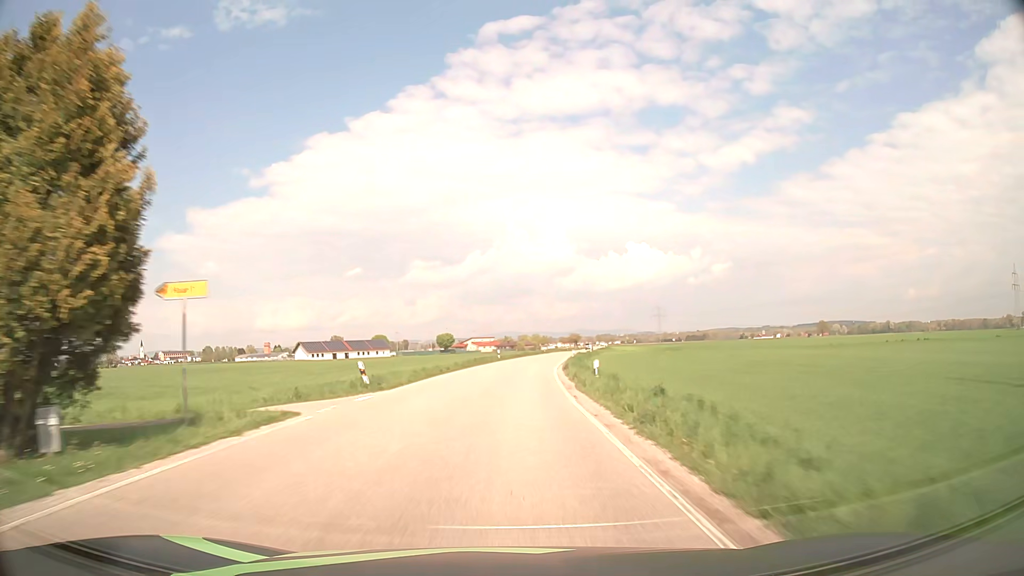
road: secondary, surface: asphalt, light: Day
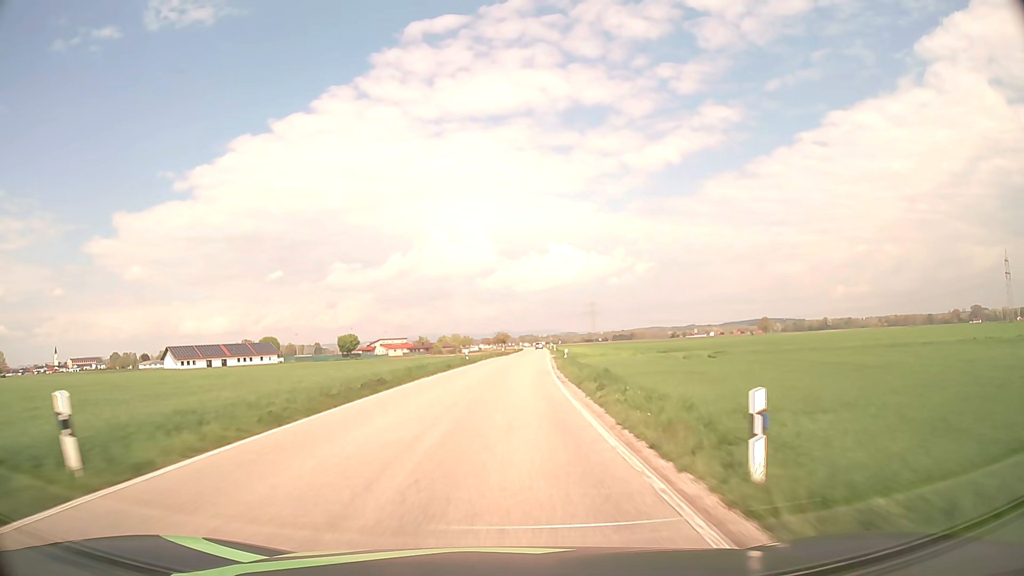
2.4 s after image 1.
(+3.2, +56.2) m; +7°
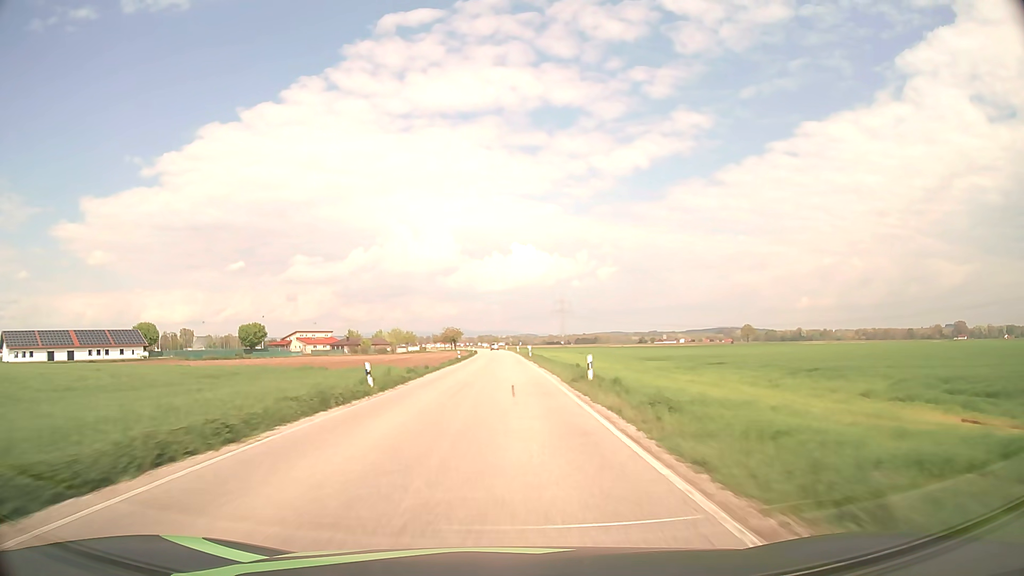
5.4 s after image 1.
(+2.5, +70.6) m; +3°
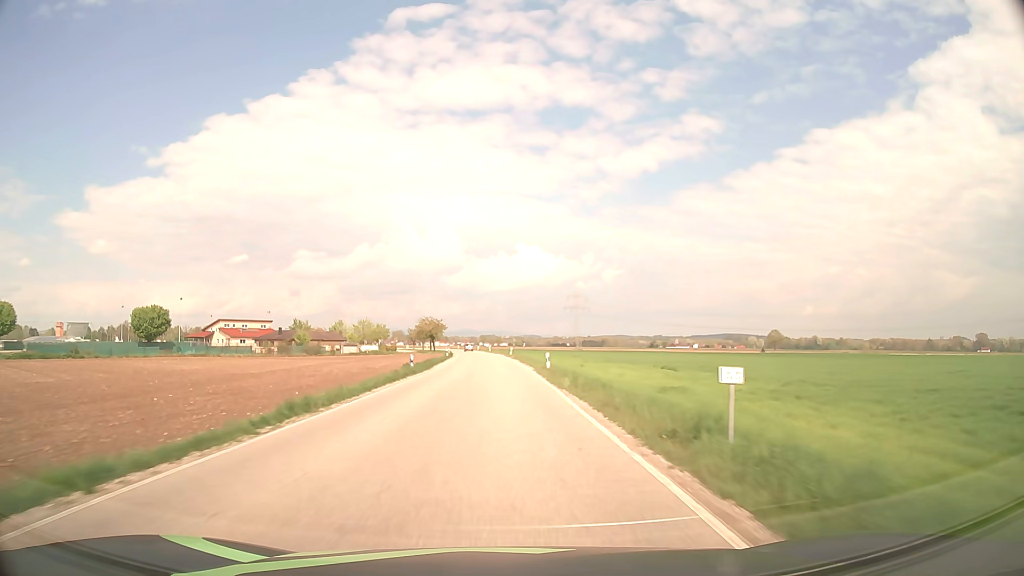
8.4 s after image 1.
(-0.1, +71.0) m; 0°
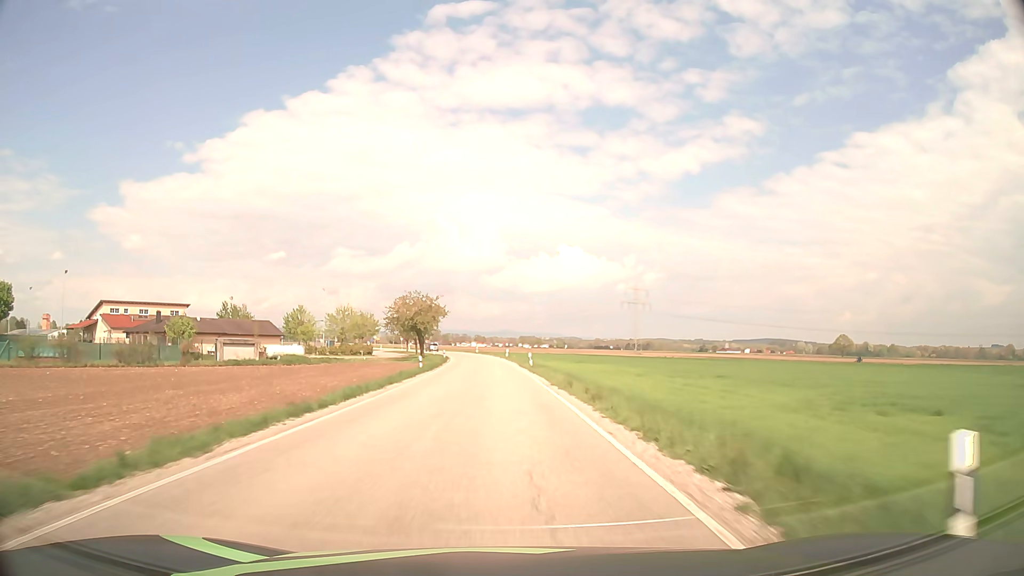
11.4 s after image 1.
(-1.7, +70.8) m; -3°
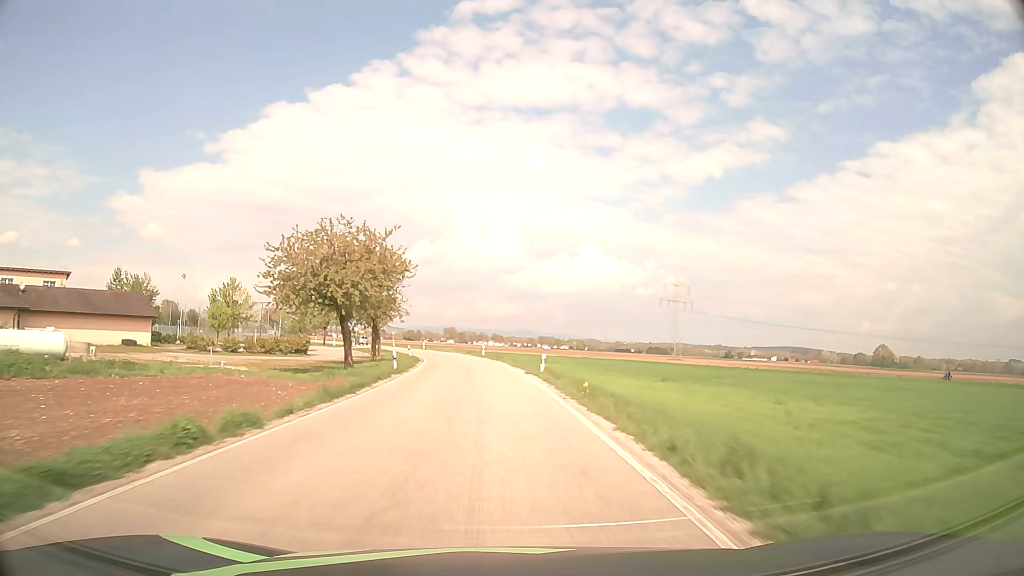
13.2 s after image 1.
(-0.7, +42.5) m; -2°
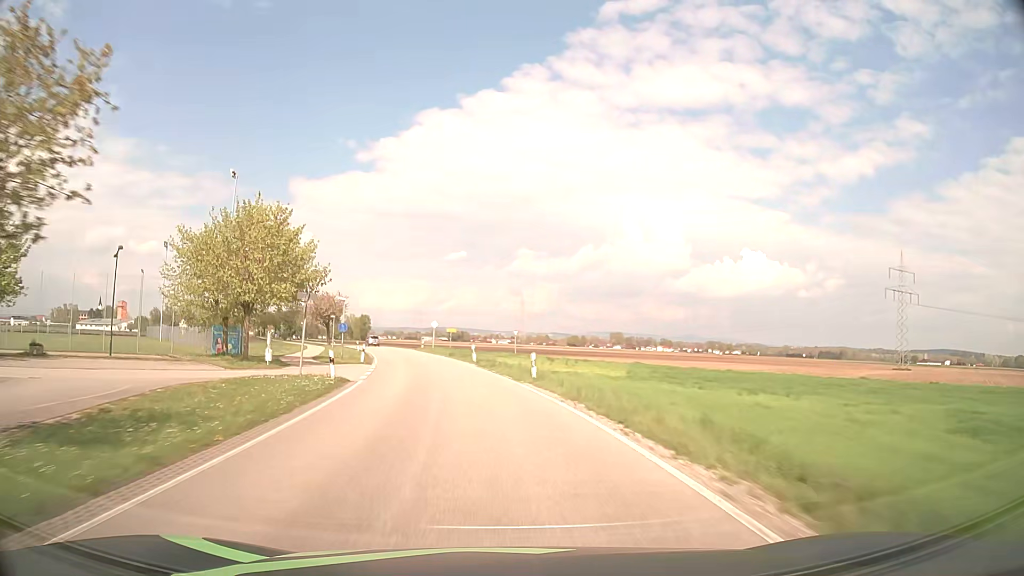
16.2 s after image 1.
(-5.9, +68.0) m; -13°
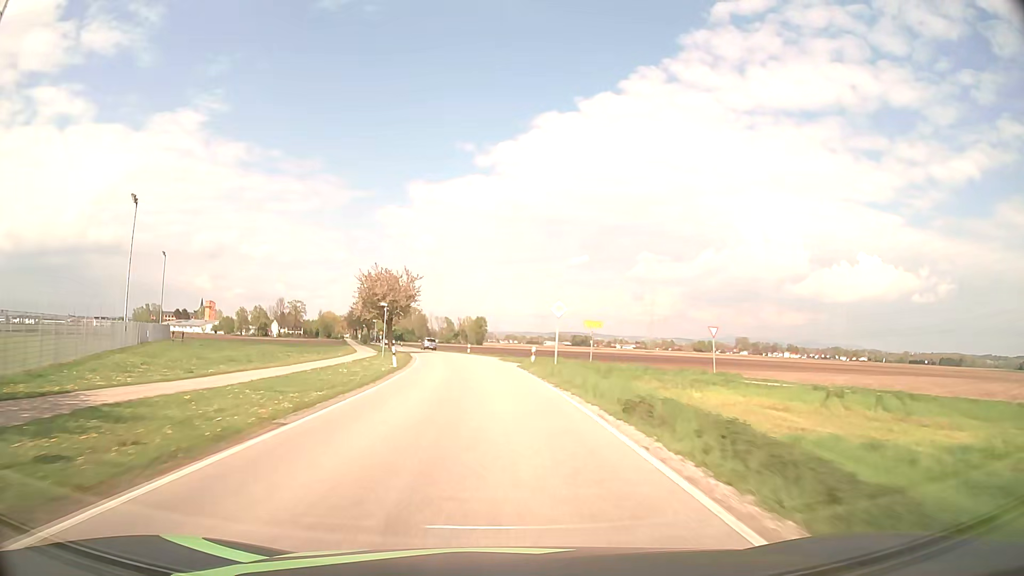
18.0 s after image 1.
(-4.1, +37.6) m; -11°
(0, +10) (0, +20) (-1, +30) (-2, +40) (-3, +50) (-4, +60) (-6, +70) (-8, +79) (-10, +89) (-12, +99) m
